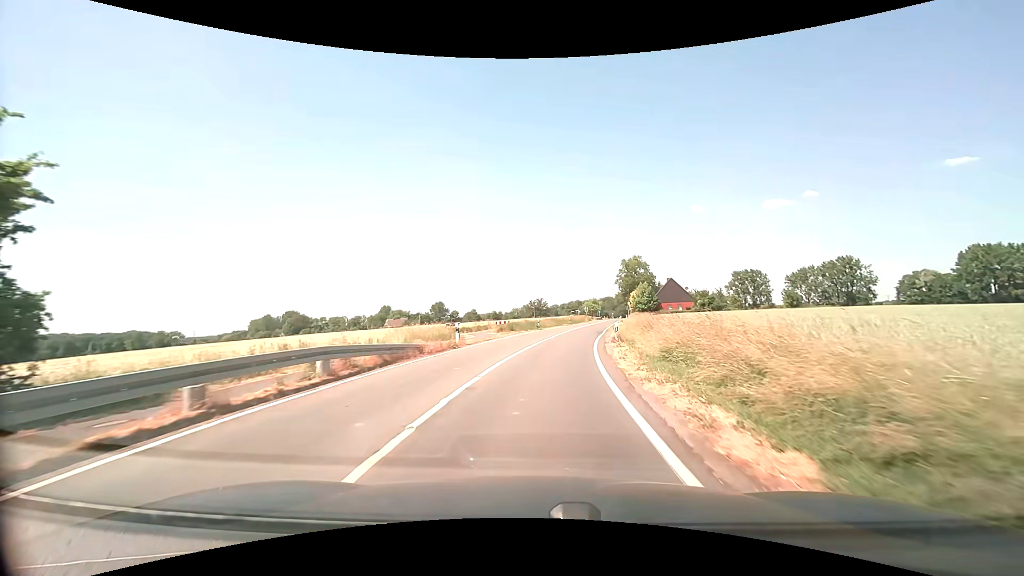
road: secondary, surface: asphalt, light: Day
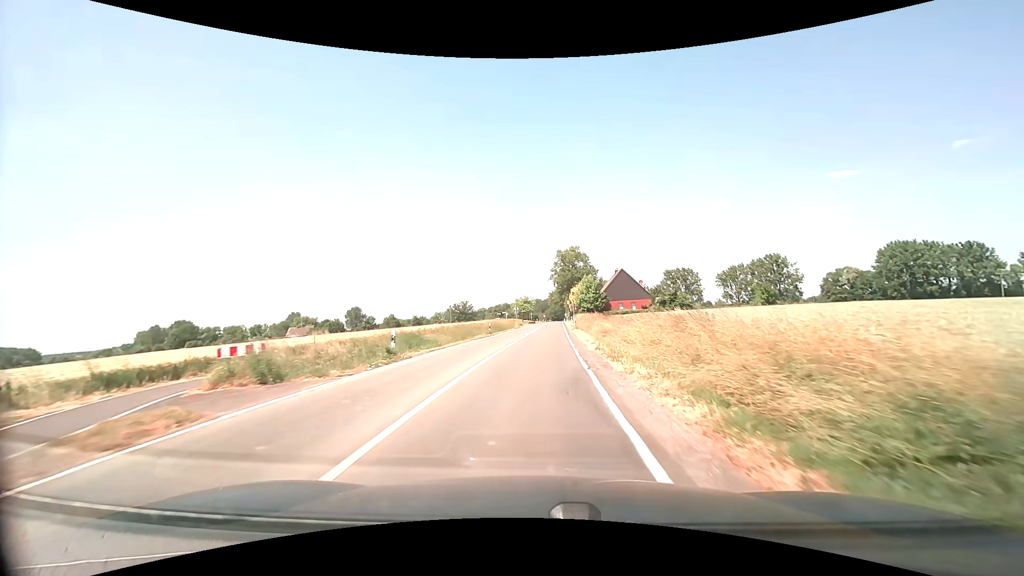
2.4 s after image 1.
(+2.7, +31.1) m; +8°
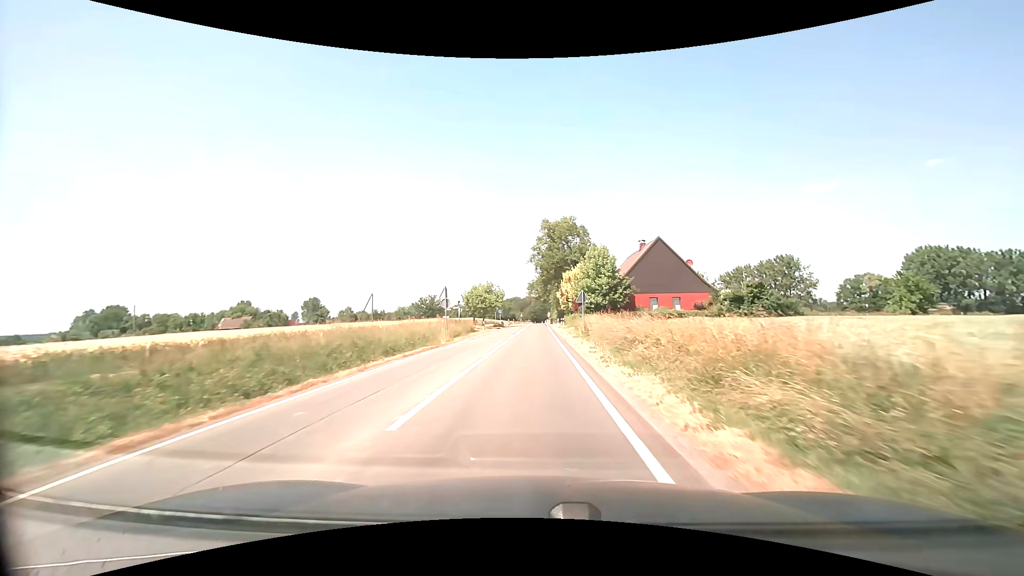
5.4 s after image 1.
(+1.5, +44.0) m; +2°
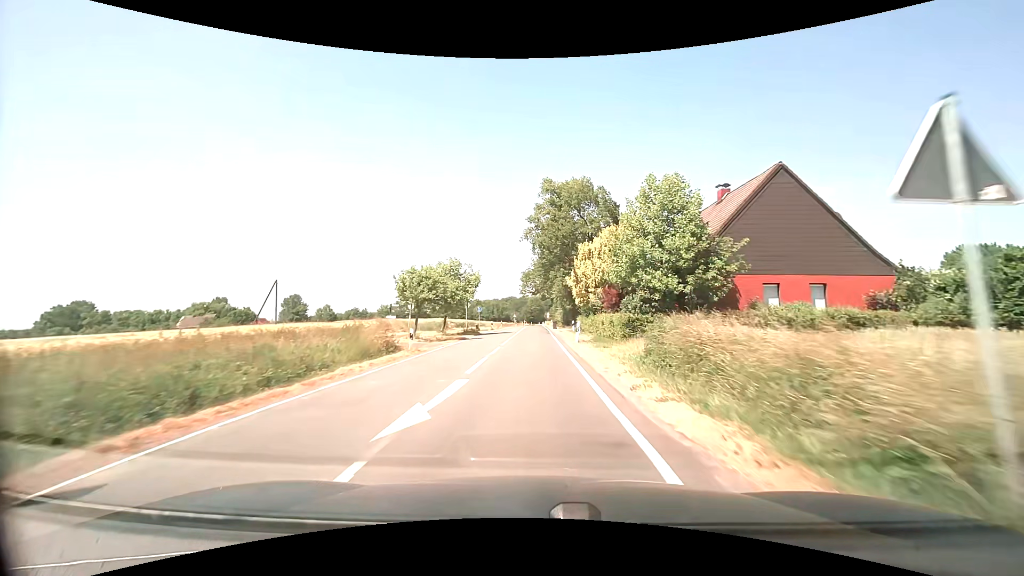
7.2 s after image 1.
(+0.1, +27.9) m; 0°
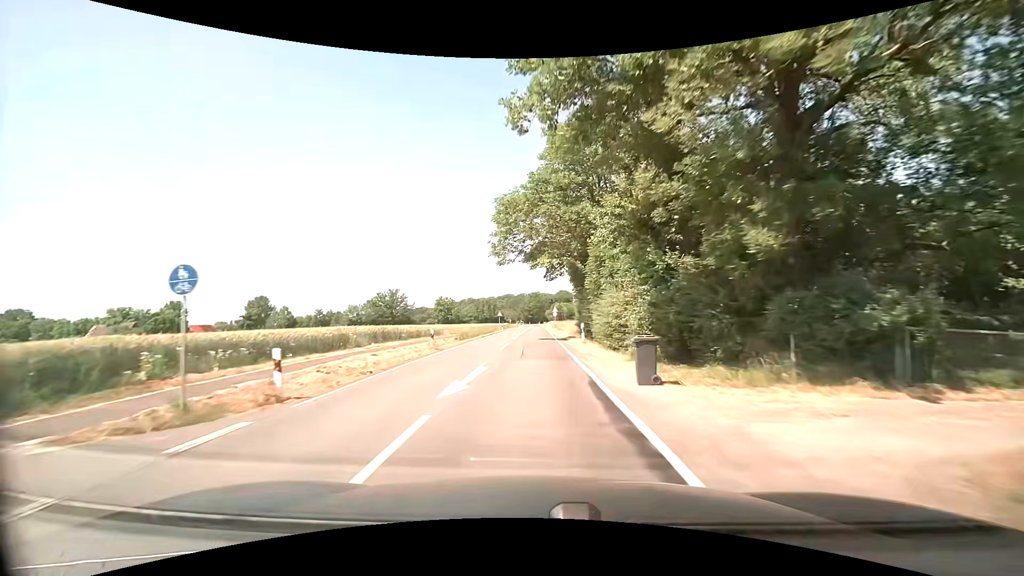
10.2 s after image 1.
(+0.1, +49.2) m; 0°
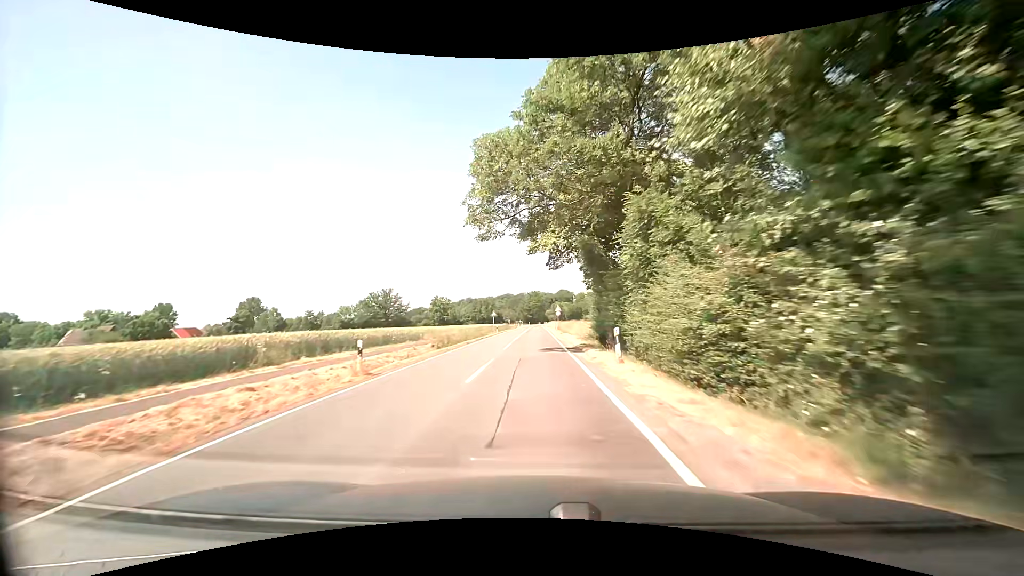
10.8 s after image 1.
(0.0, +10.2) m; 0°
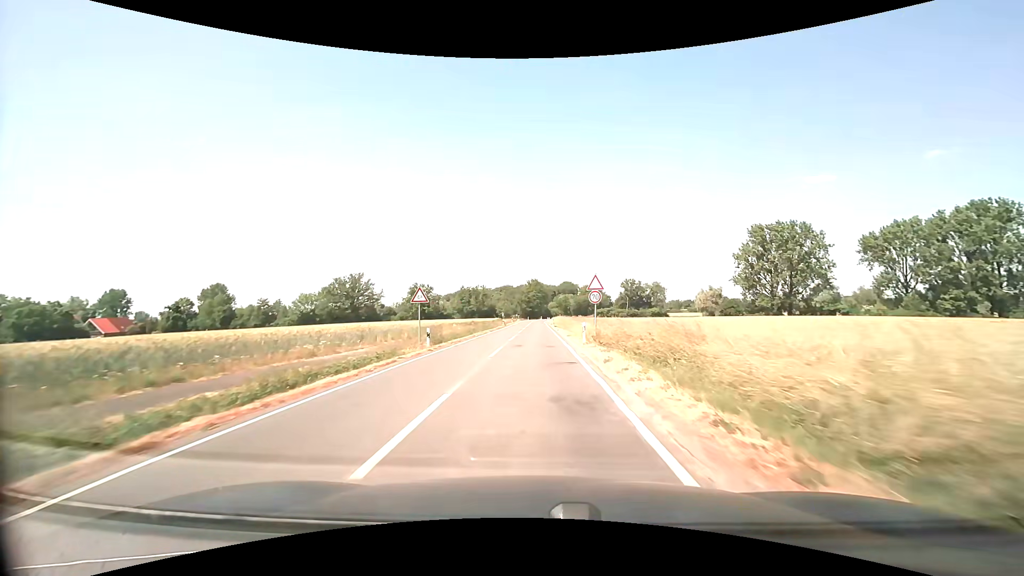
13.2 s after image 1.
(+0.1, +41.0) m; 0°
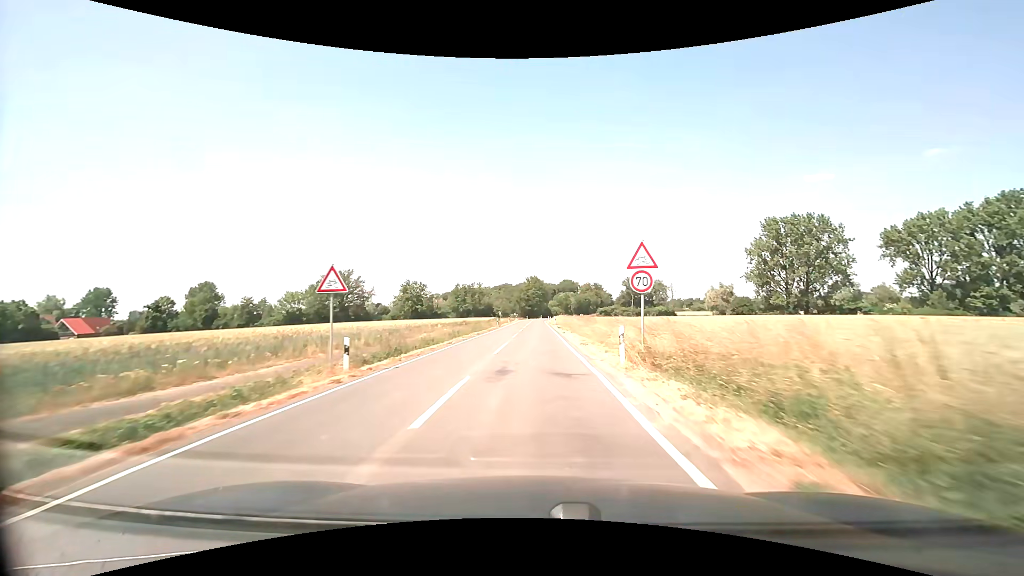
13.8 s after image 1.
(0.0, +10.2) m; 0°
(0, +10) (0, +20) (0, +30) (0, +40) (0, +50) (0, +60) (0, +70) (0, +80) (+1, +90) (+1, +100) m
